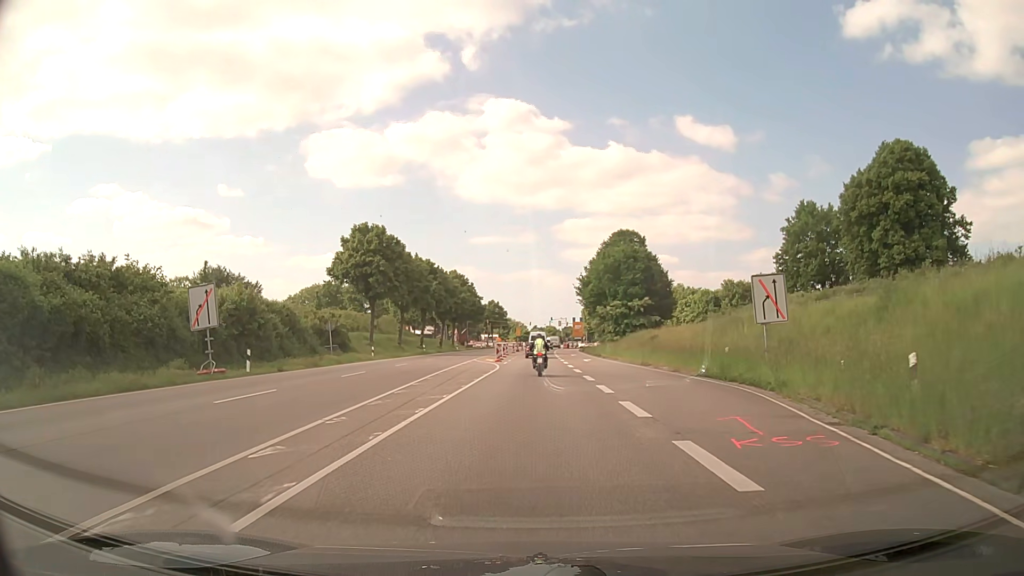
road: primary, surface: asphalt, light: Day
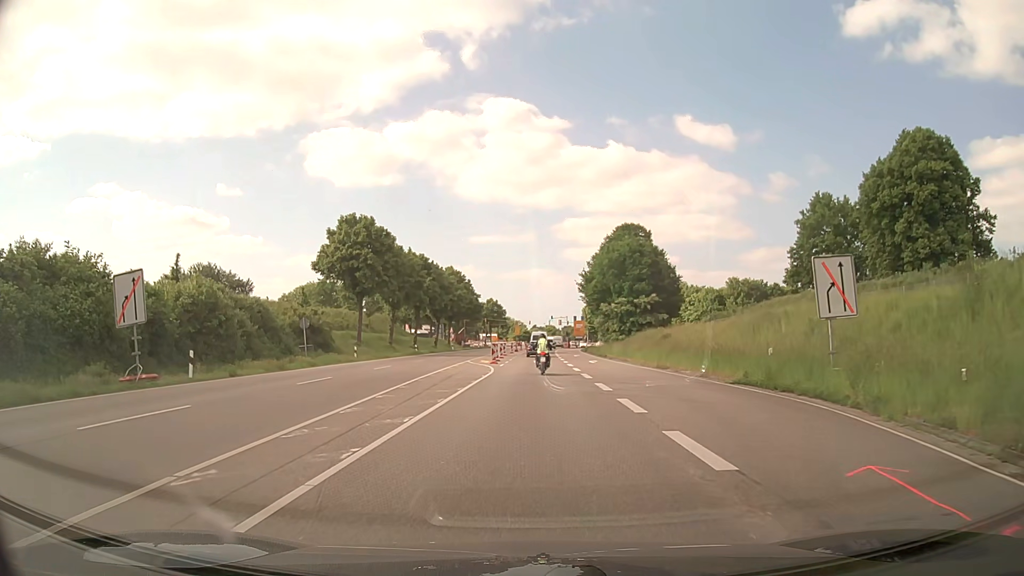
(0.0, +5.2) m; 0°
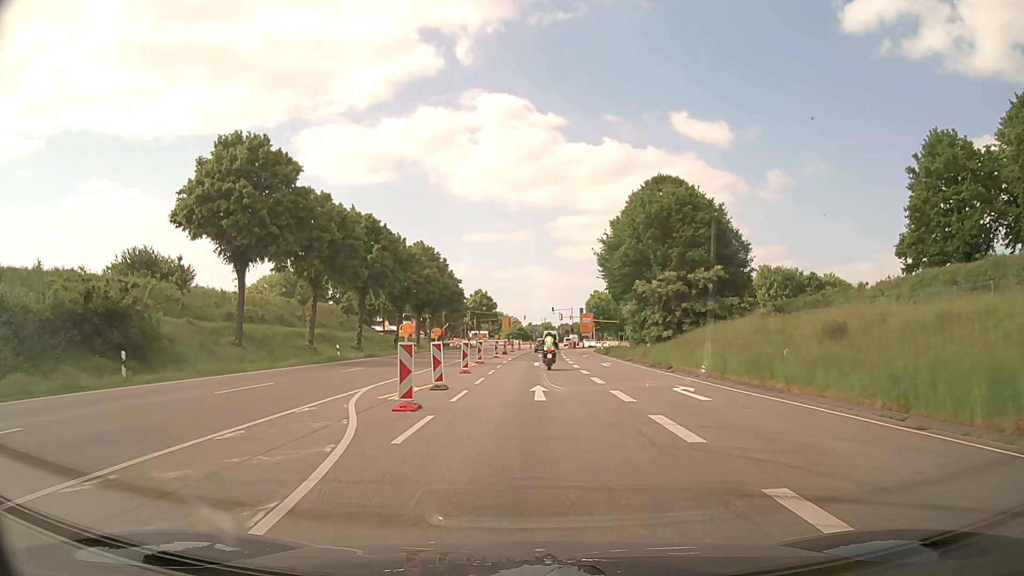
(+0.1, +28.8) m; 0°
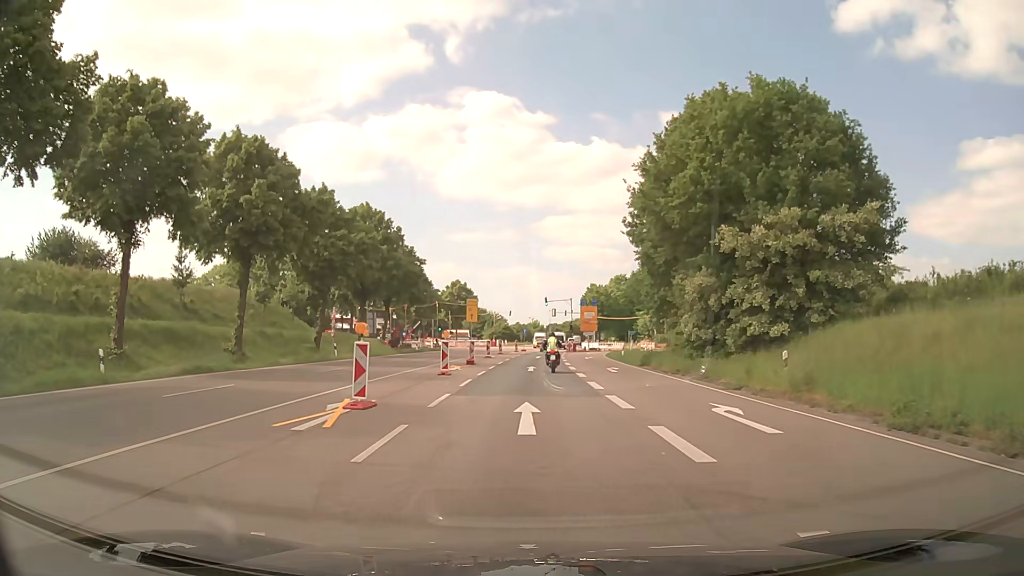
(+0.3, +25.5) m; +1°
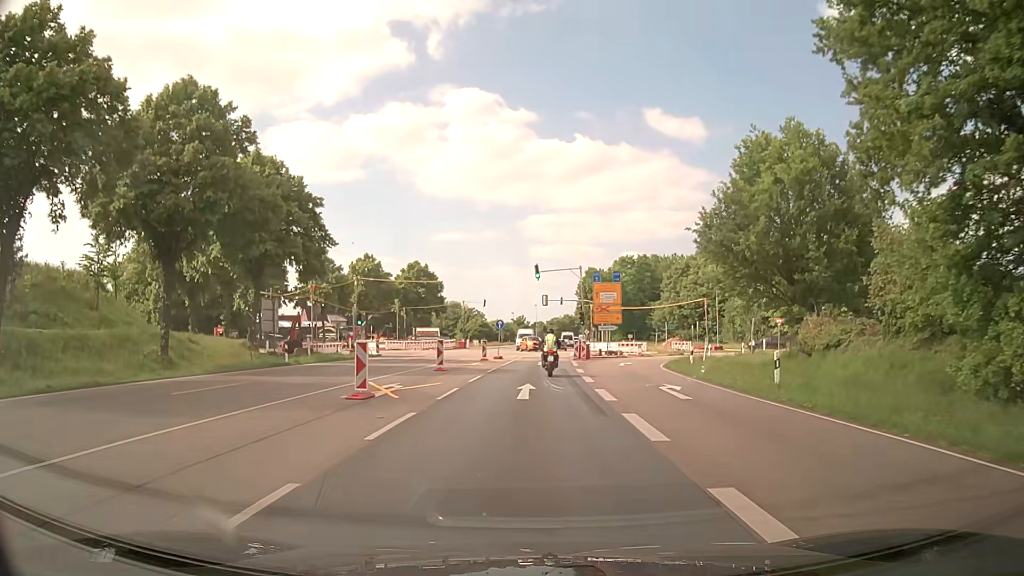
(+0.3, +34.6) m; +1°
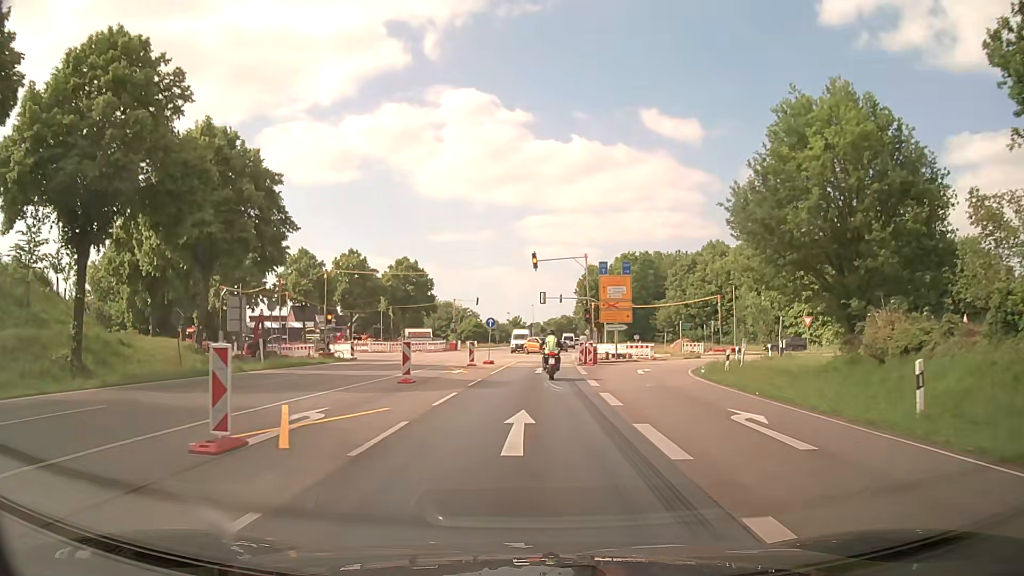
(0.0, +7.1) m; 0°
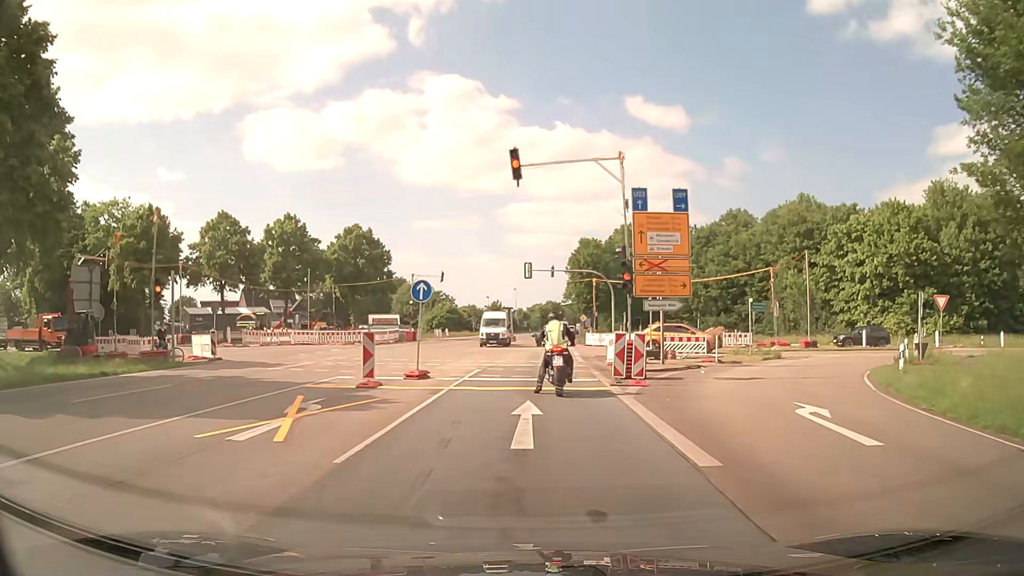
(+0.2, +20.1) m; +2°
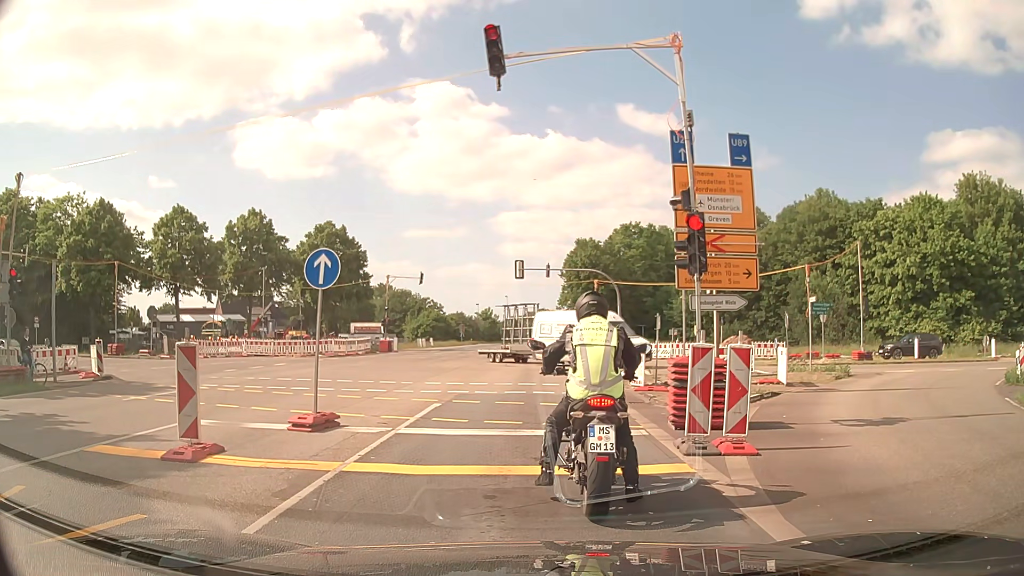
(0.0, +7.5) m; +1°
